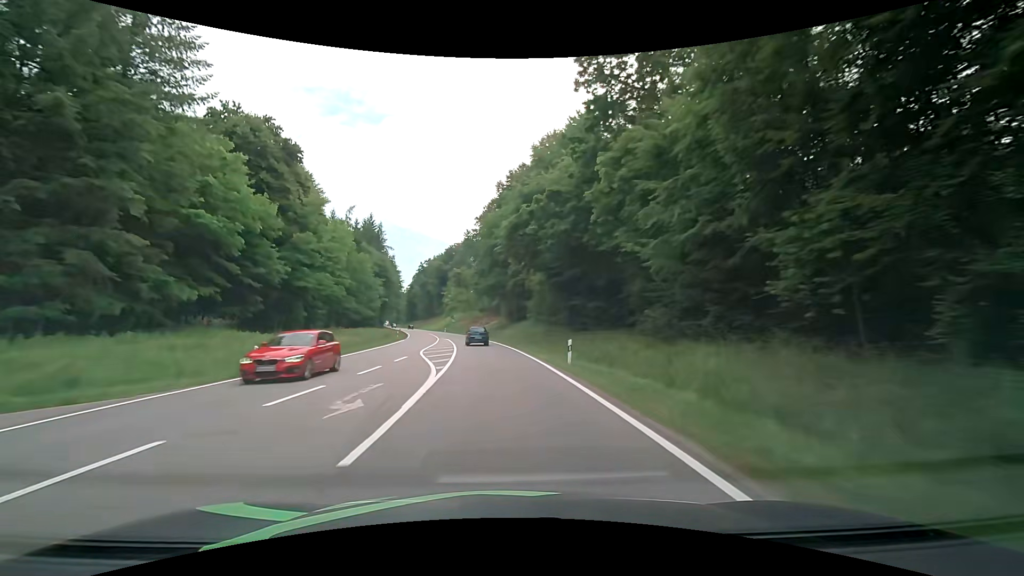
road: secondary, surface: asphalt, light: Day
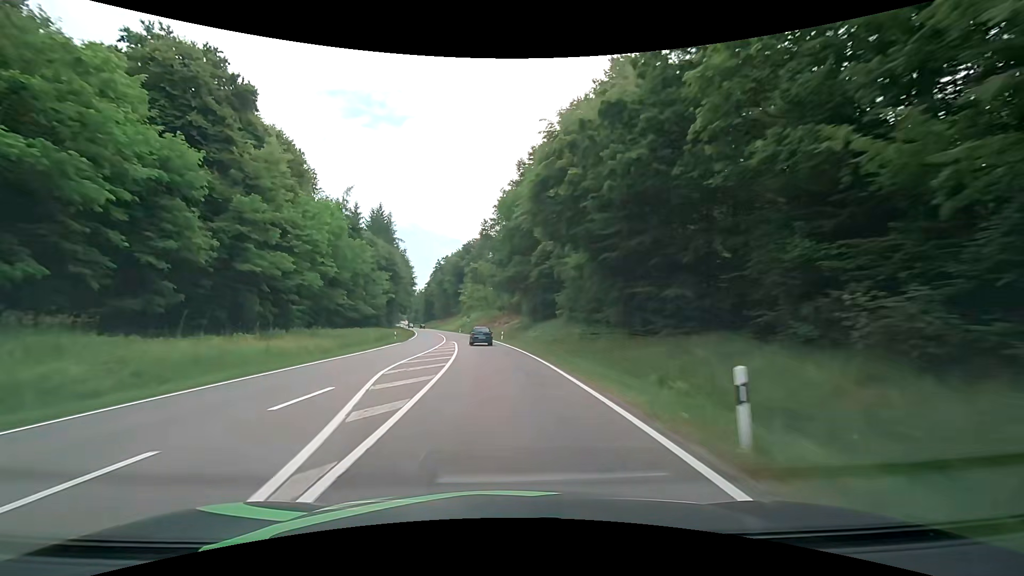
(-0.3, +12.9) m; -3°
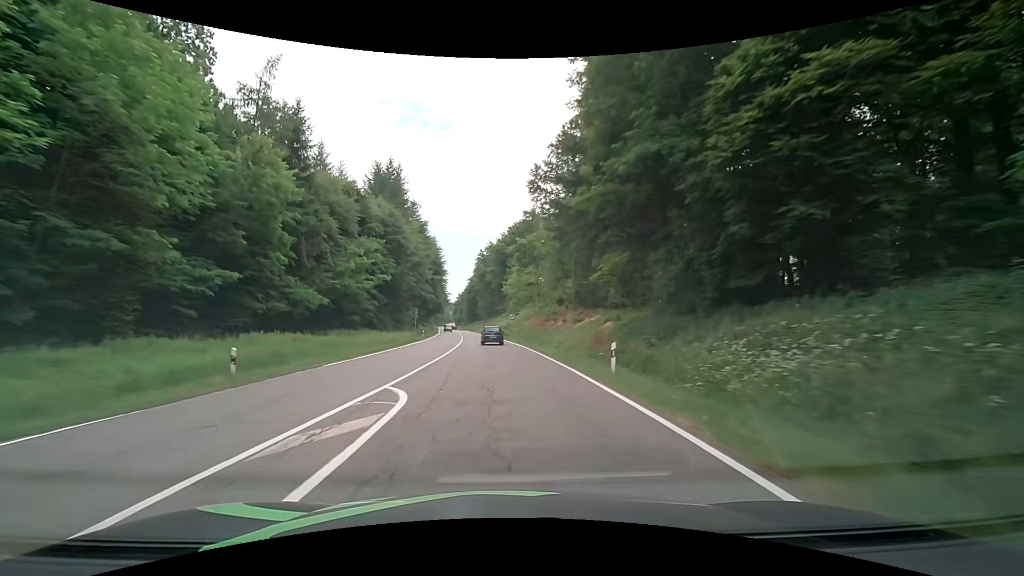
(-2.0, +38.7) m; -6°
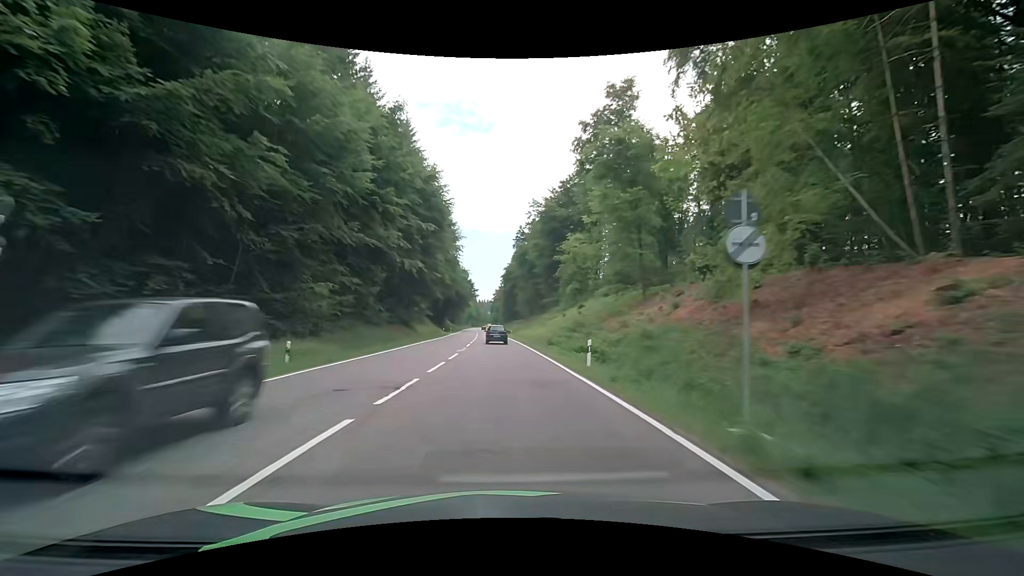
(-2.3, +52.1) m; -5°
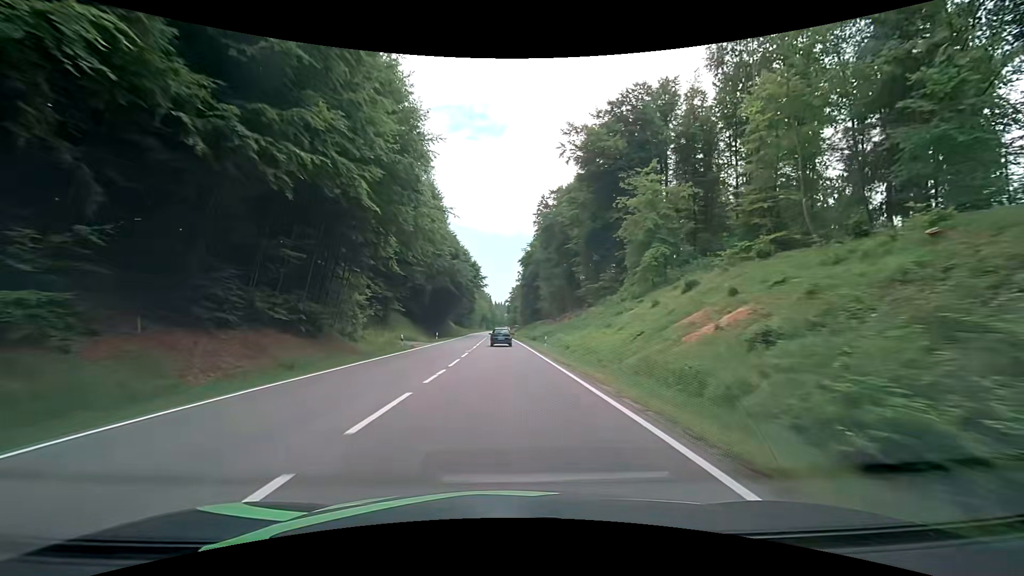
(-0.7, +39.4) m; -2°
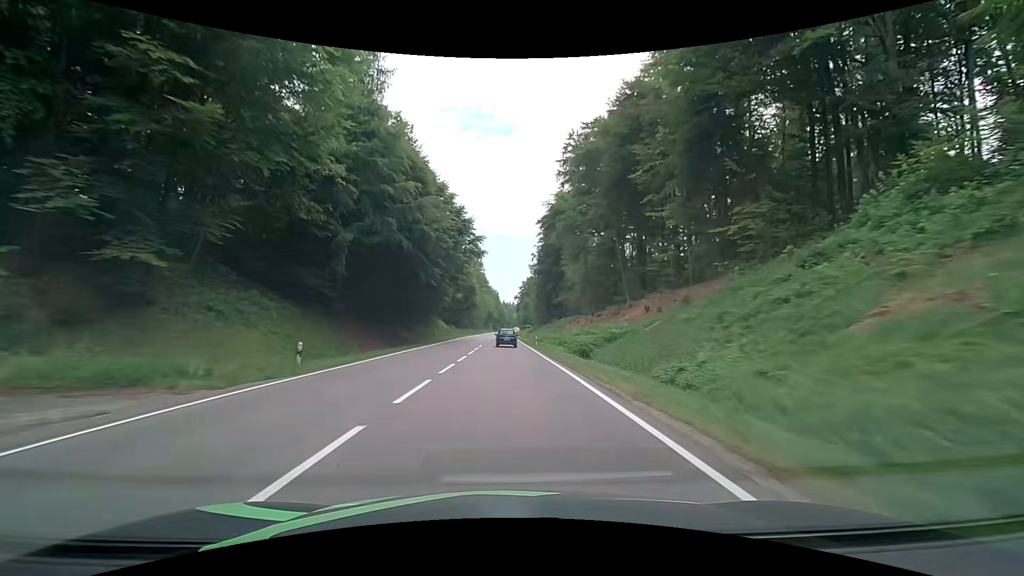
(-0.7, +39.6) m; -2°
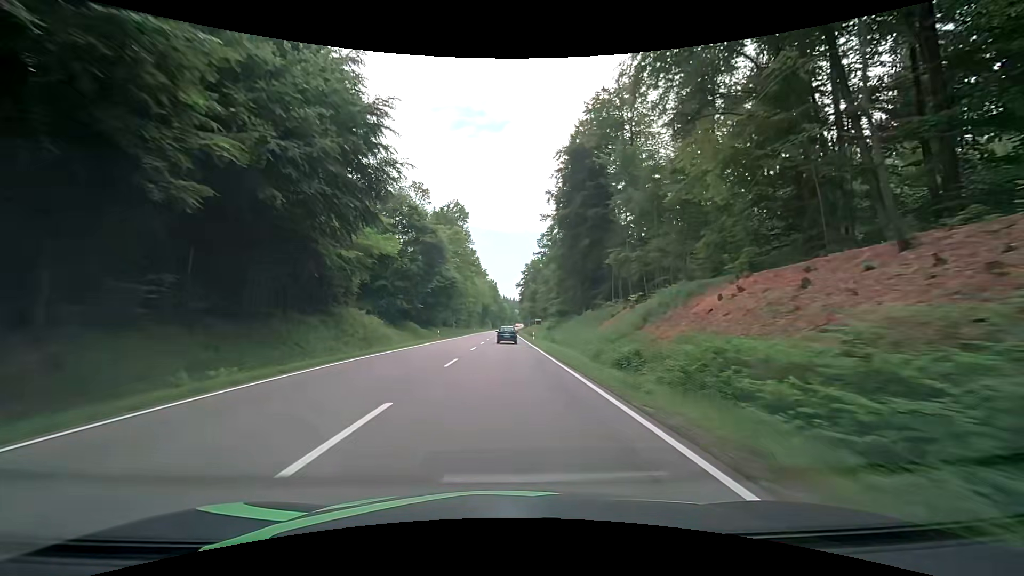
(+0.3, +53.4) m; +1°
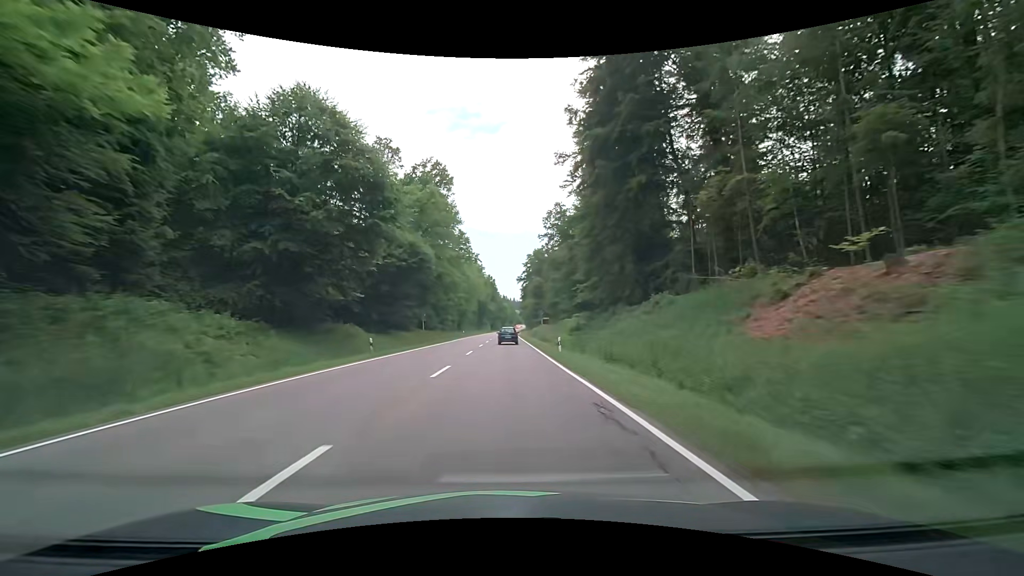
(-0.1, +27.1) m; 0°
(0, +10) (0, +20) (0, +30) (0, +40) (-1, +50) (-1, +60) (-1, +70) (-1, +80) (-1, +90) (-1, +100) m
